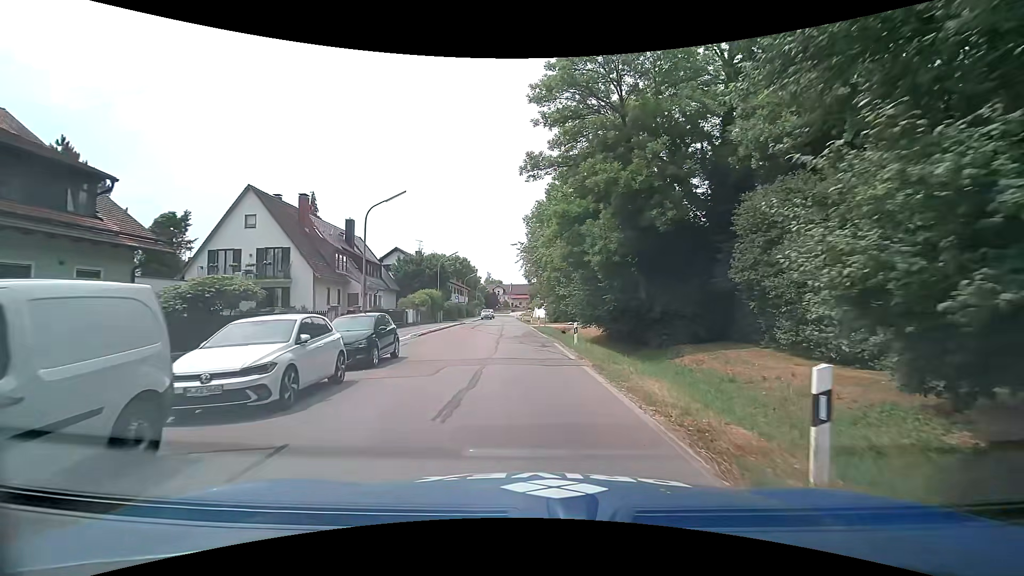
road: tertiary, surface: asphalt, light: Day
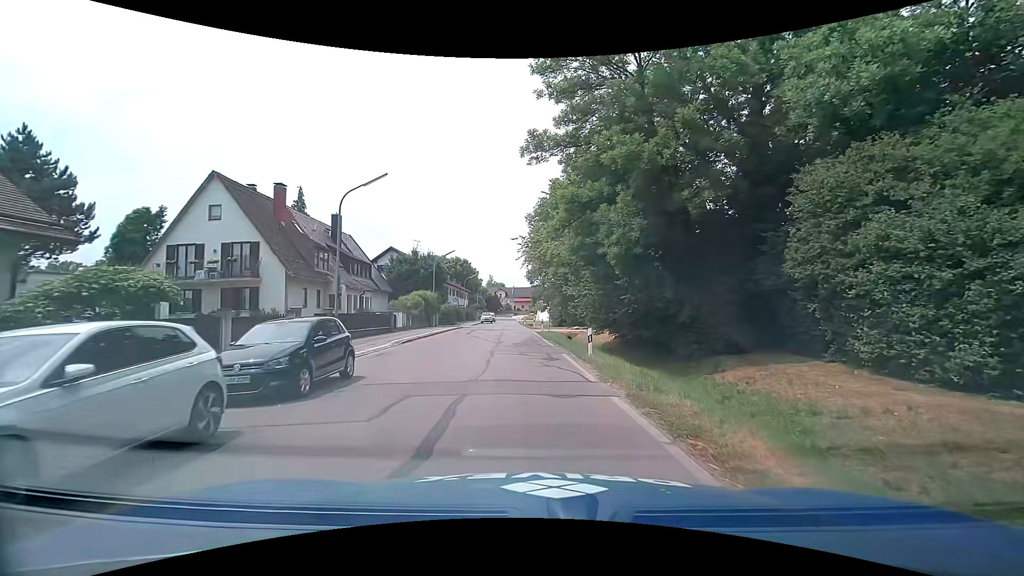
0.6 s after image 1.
(-0.1, +4.3) m; -1°
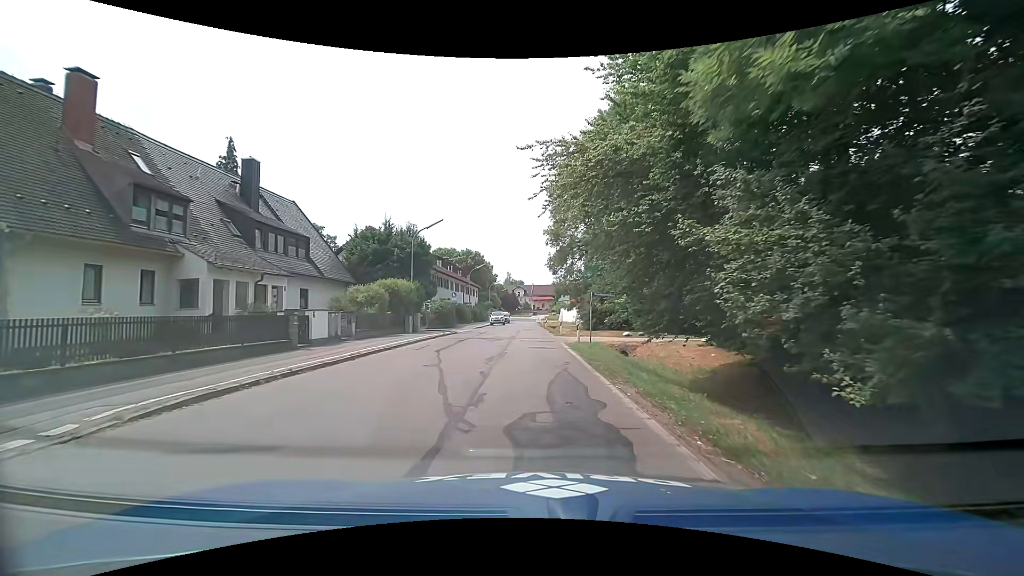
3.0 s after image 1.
(-0.3, +17.6) m; -3°
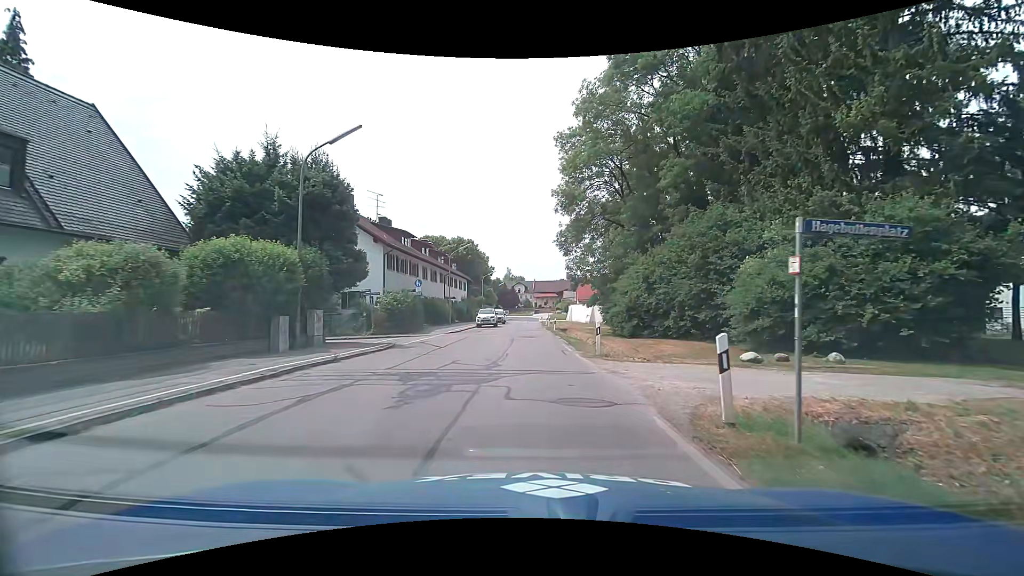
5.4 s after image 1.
(0.0, +18.2) m; +1°
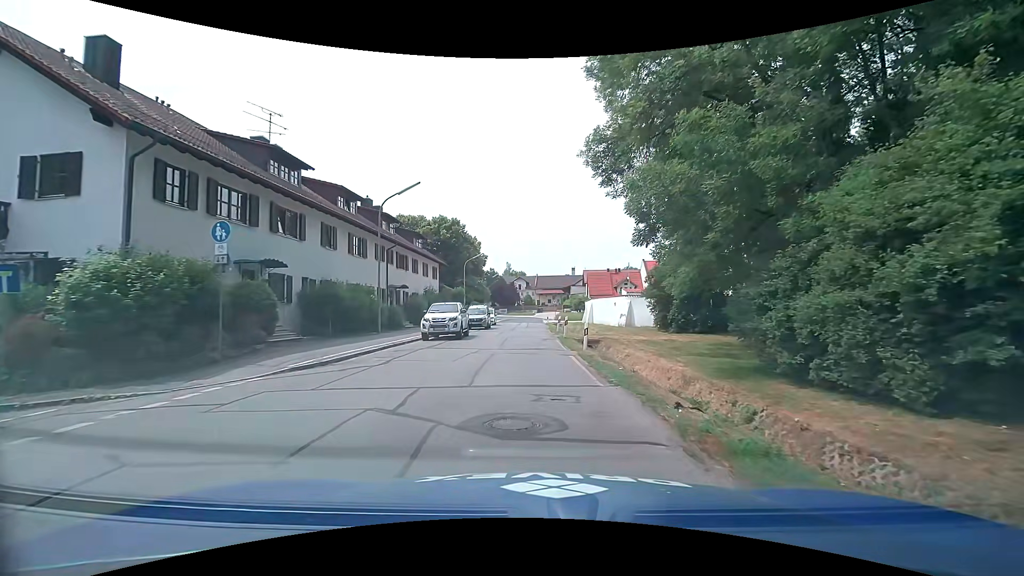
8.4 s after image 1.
(0.0, +23.5) m; -1°
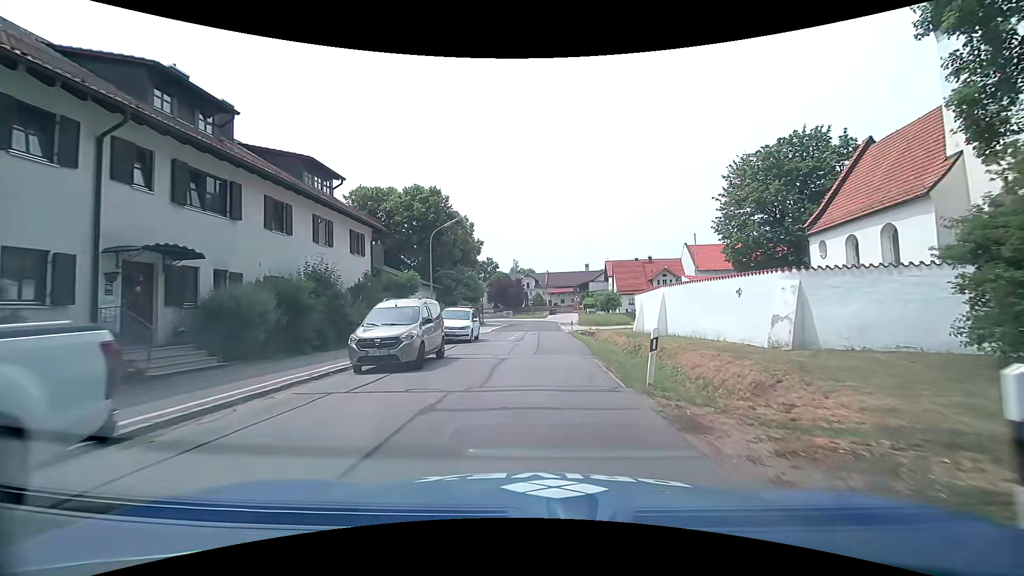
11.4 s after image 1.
(-0.2, +24.1) m; 0°
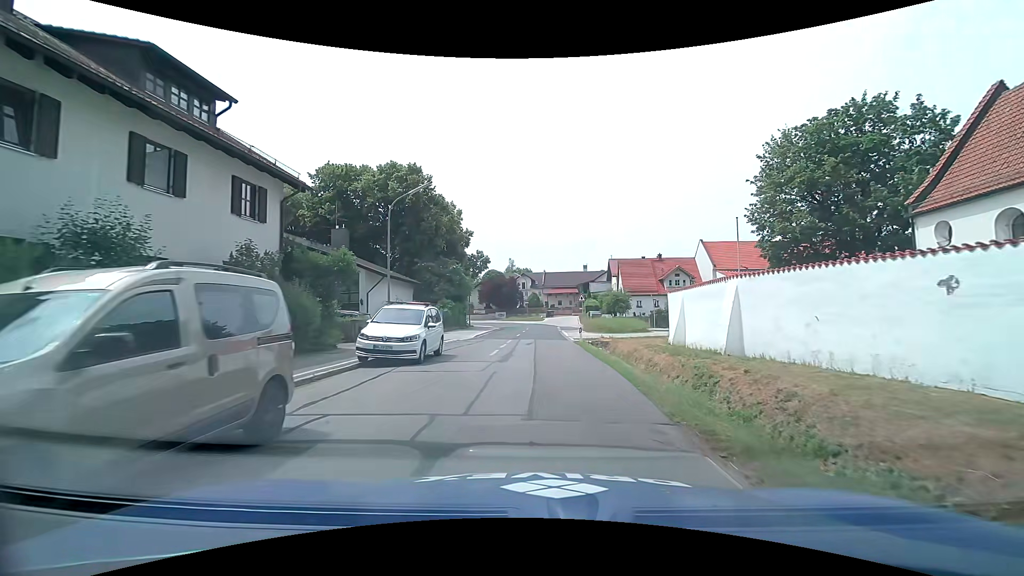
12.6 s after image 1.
(-0.1, +9.6) m; +1°
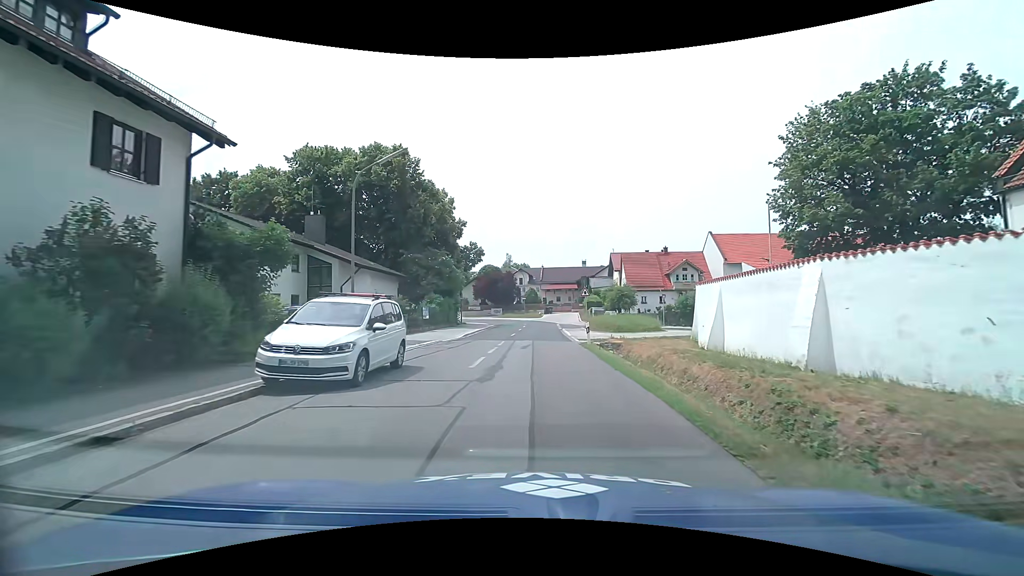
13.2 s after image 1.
(0.0, +4.8) m; 0°
(0, +10) (0, +20) (0, +30) (0, +40) (0, +50) (0, +60) (-2, +70) (-8, +78) (-14, +86) (-18, +95) m
